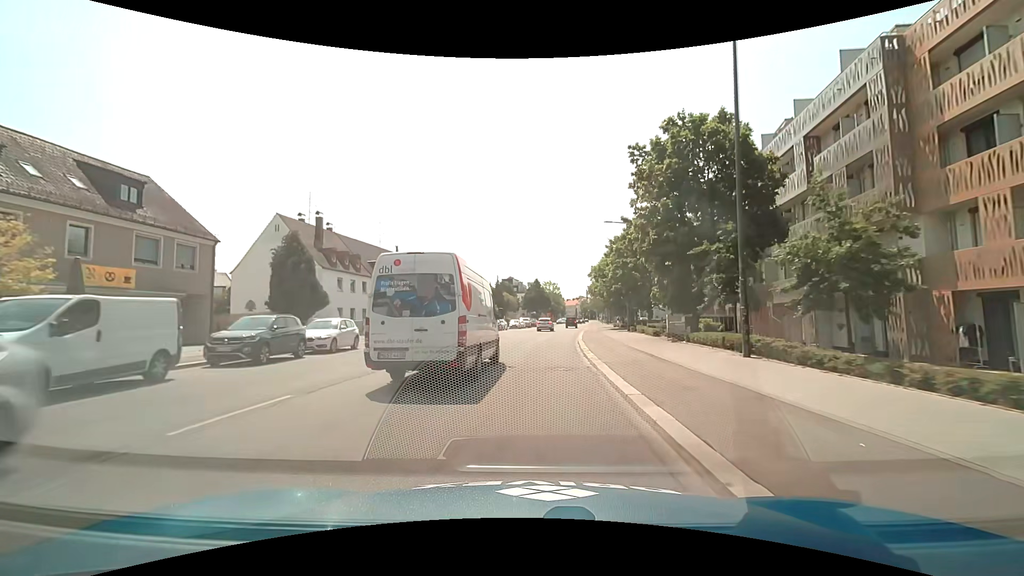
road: secondary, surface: asphalt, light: Day
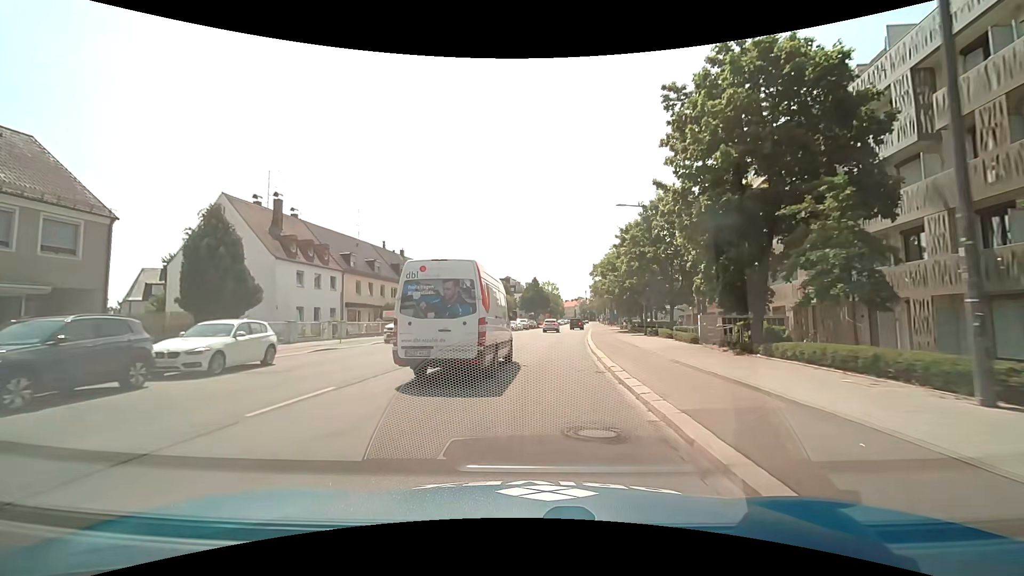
(0.0, +7.6) m; -1°
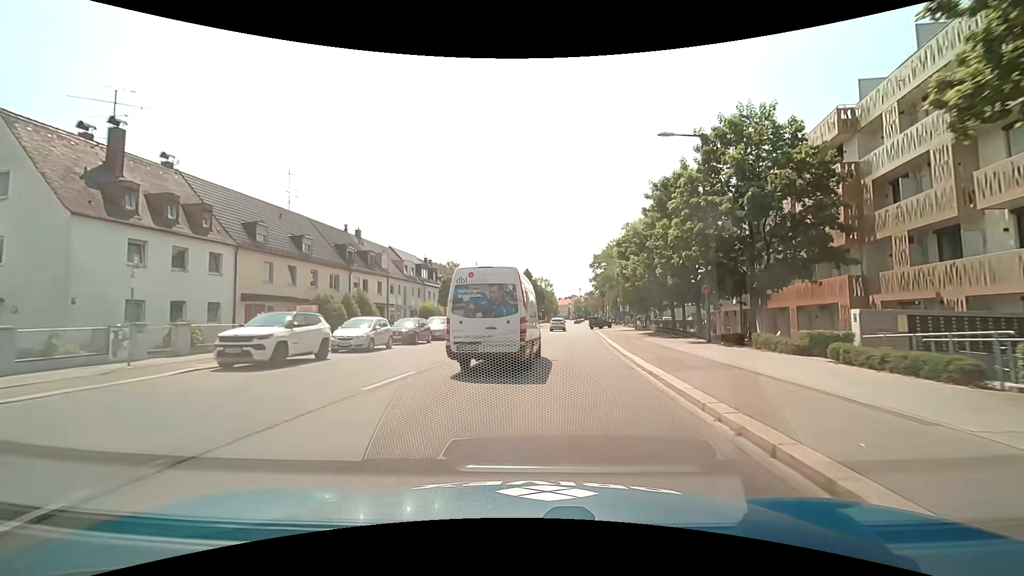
(+0.2, +15.3) m; +1°
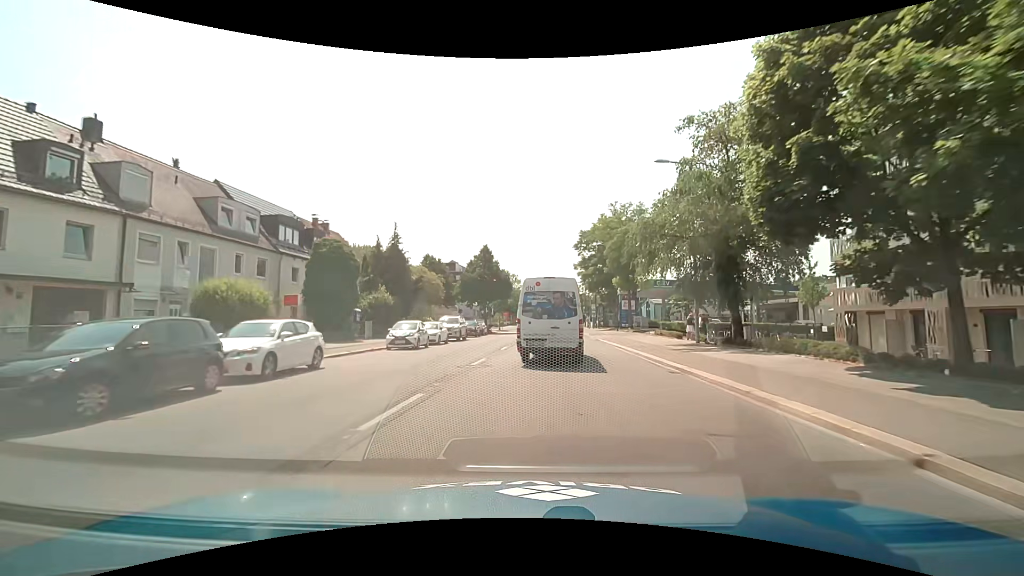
(+0.9, +30.5) m; +3°
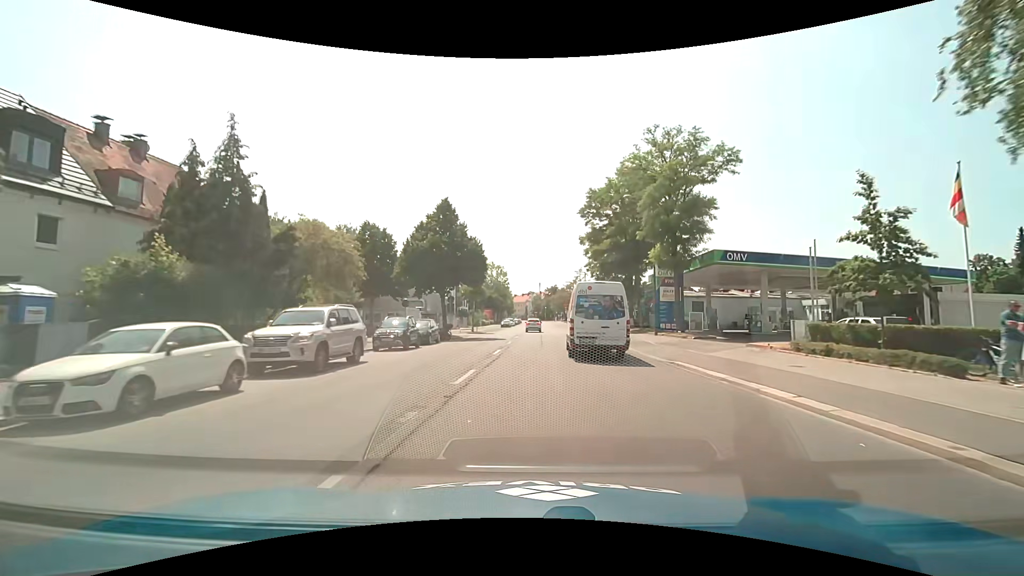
(+0.4, +22.8) m; +2°
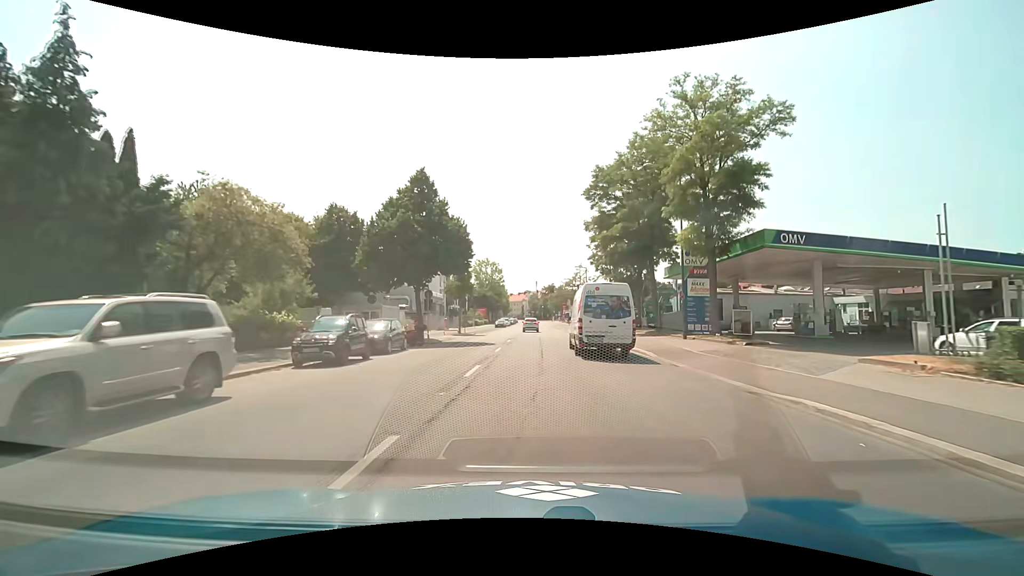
(0.0, +7.6) m; 0°
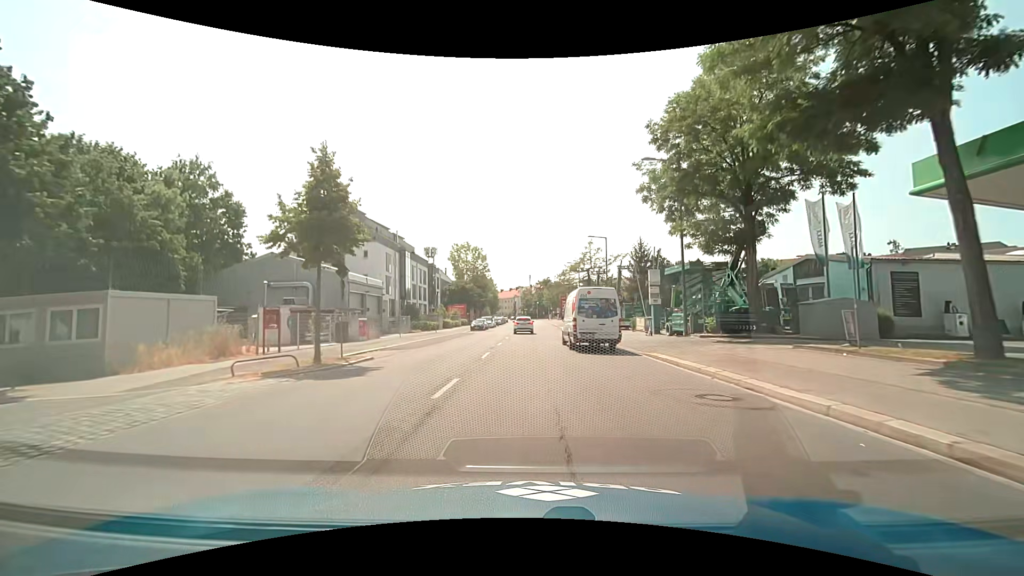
(+0.4, +30.1) m; +1°
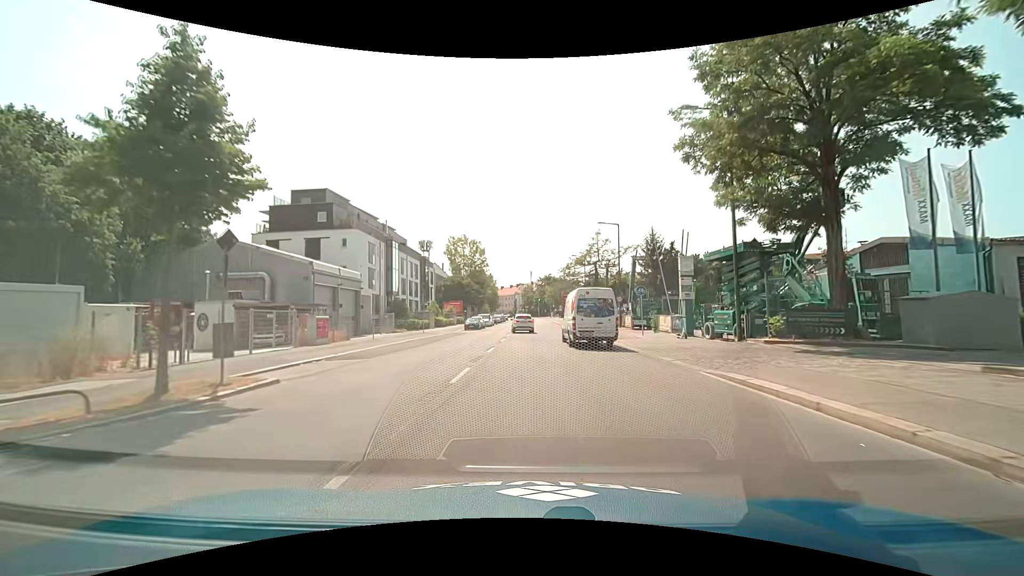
(0.0, +7.0) m; 0°
(0, +10) (0, +20) (0, +30) (0, +40) (0, +50) (0, +60) (0, +70) (+1, +80) (0, +90) (+1, +100) m
